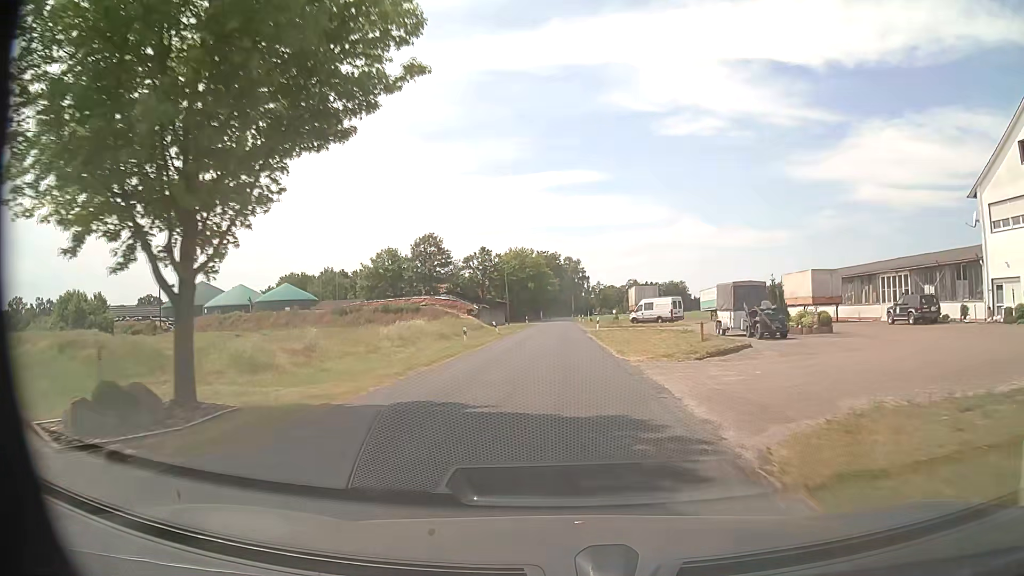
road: secondary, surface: asphalt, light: Day
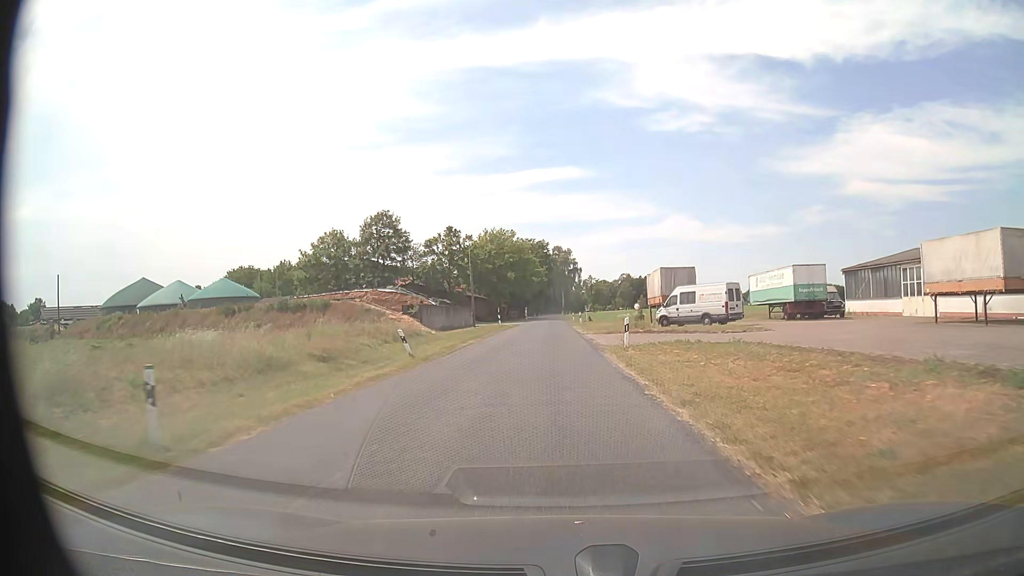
(+0.2, +25.3) m; +1°
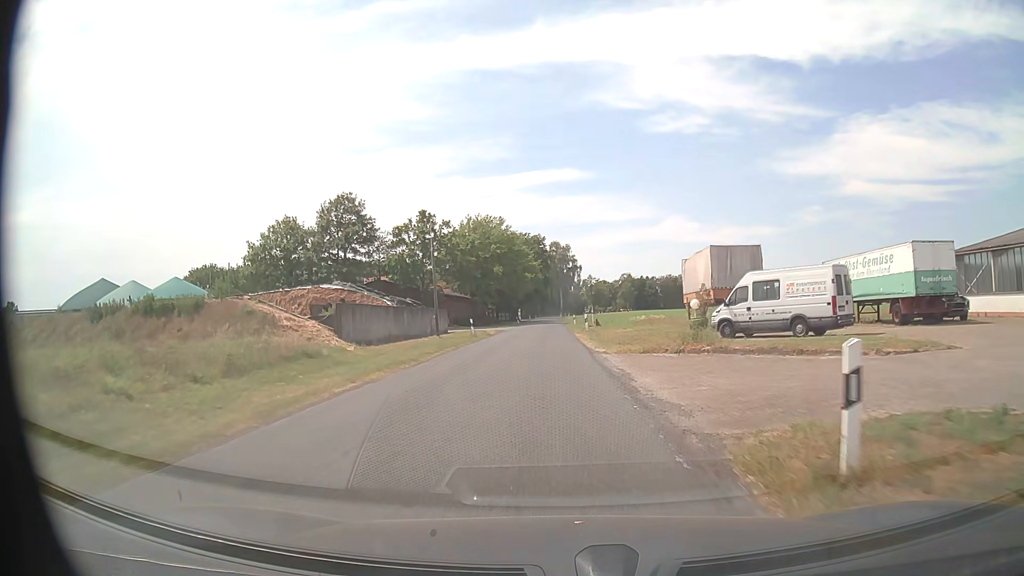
(+0.1, +16.9) m; 0°
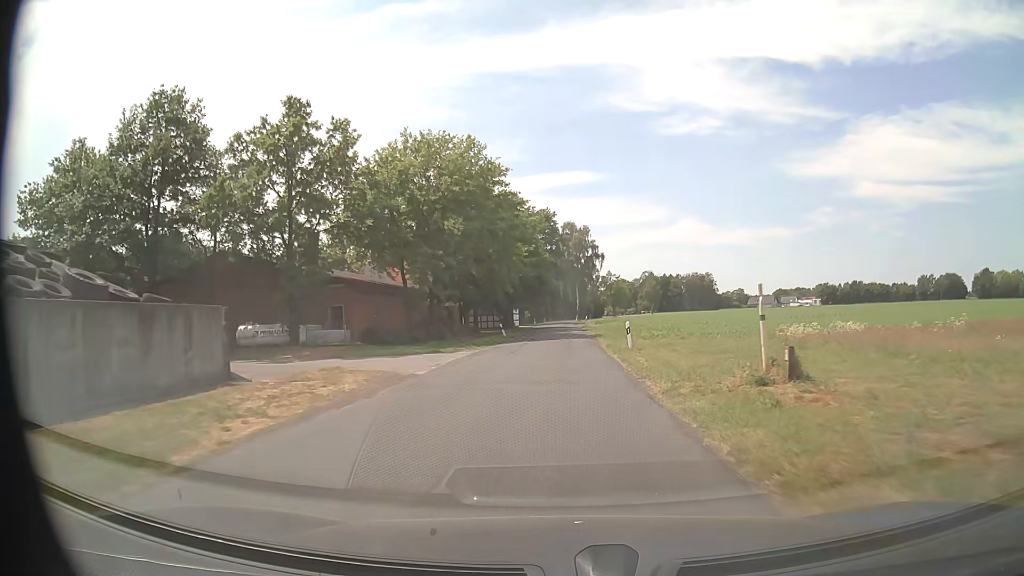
(-0.7, +42.0) m; -1°
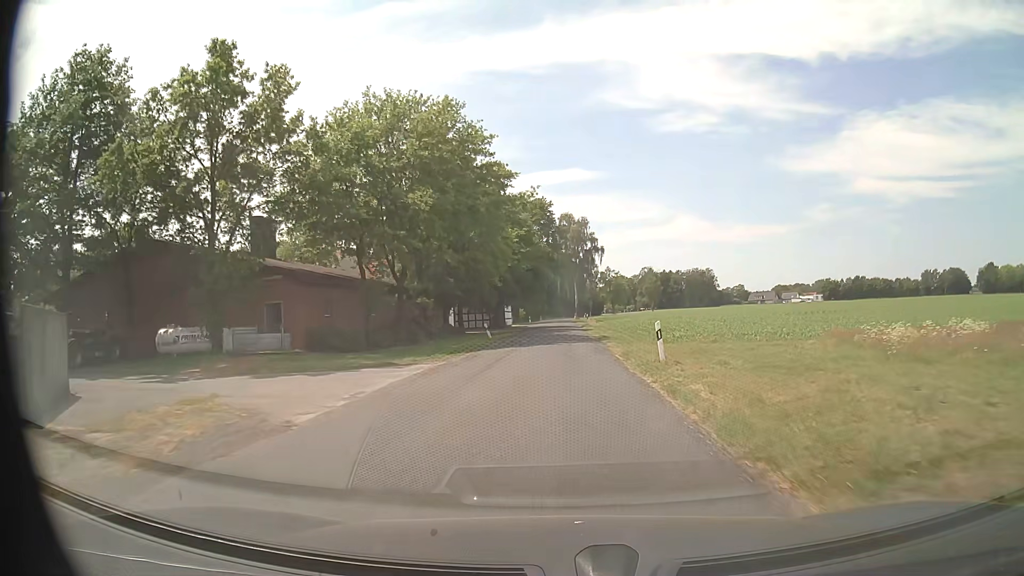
(0.0, +8.4) m; 0°
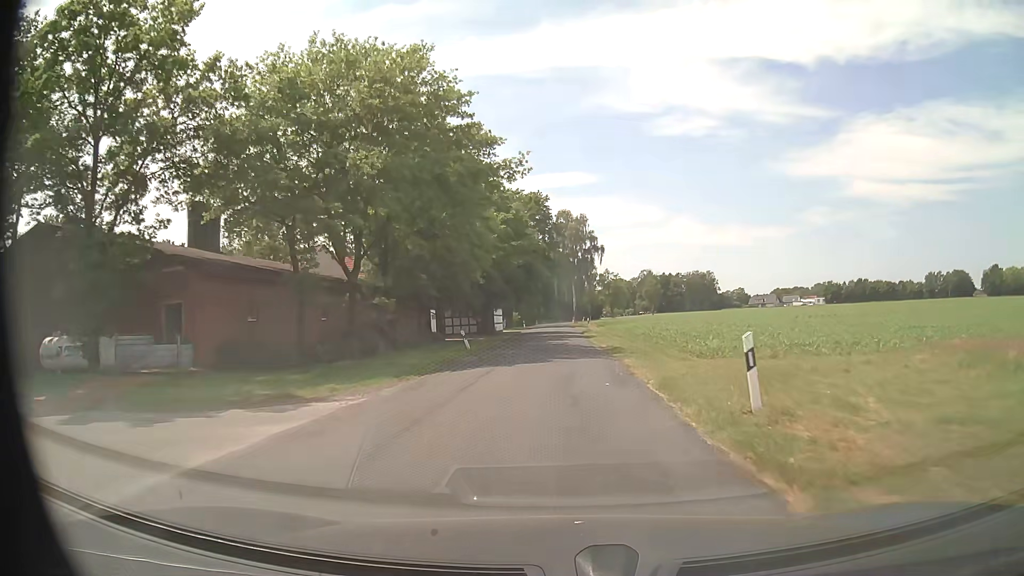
(0.0, +8.4) m; 0°
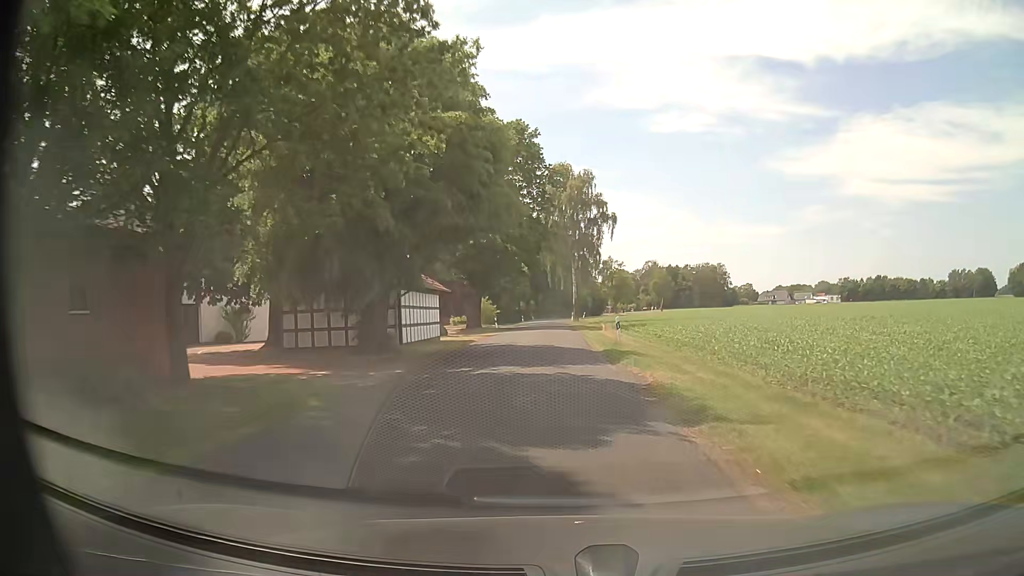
(+0.1, +33.5) m; 0°
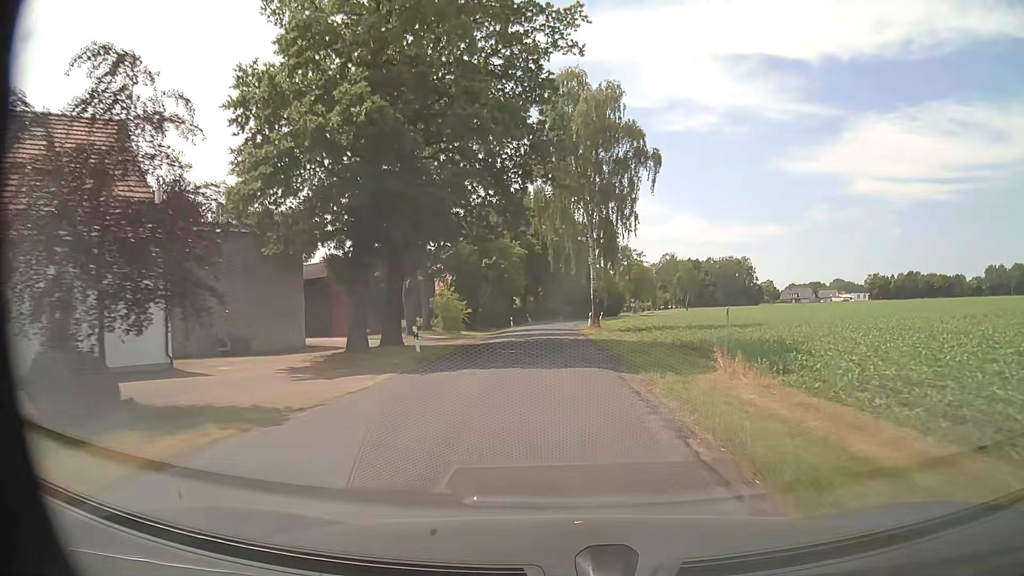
(0.0, +33.5) m; 0°
(0, +10) (0, +20) (0, +30) (0, +40) (0, +50) (0, +60) (0, +70) (+1, +80) (+3, +90) (+5, +99) m
